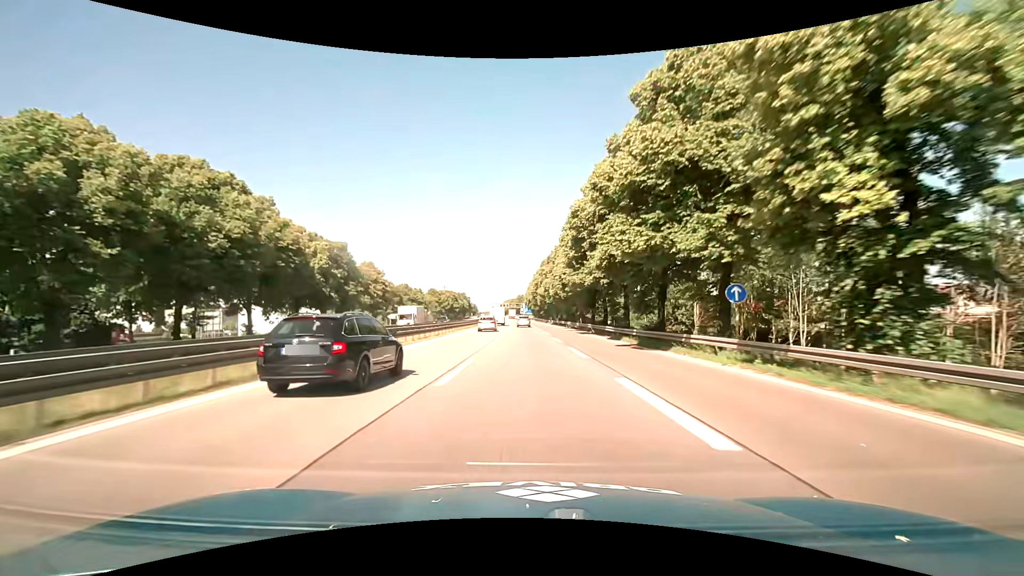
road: motorway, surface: asphalt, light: Day
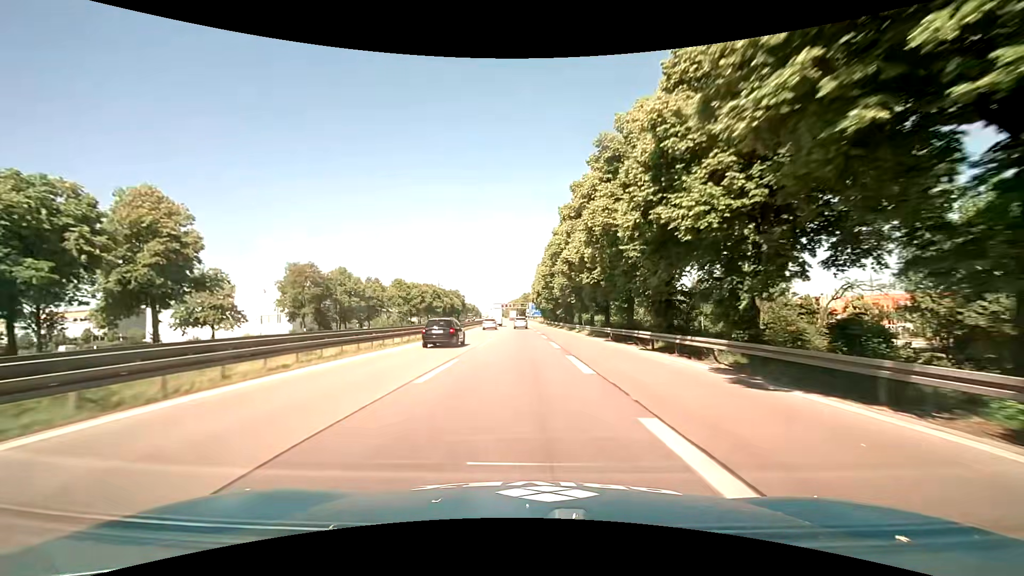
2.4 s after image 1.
(-0.2, +52.9) m; 0°
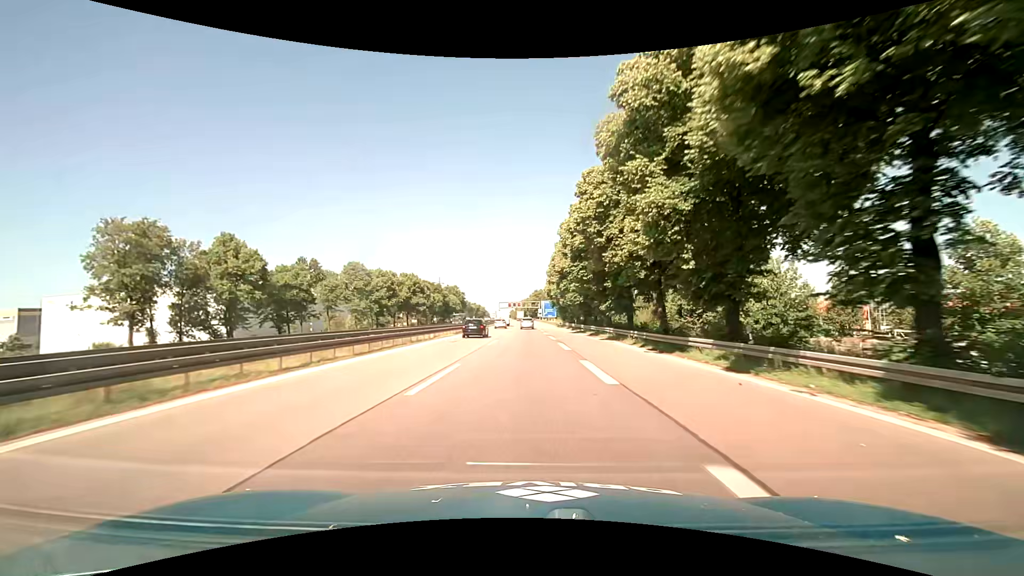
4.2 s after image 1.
(-0.6, +37.8) m; -1°
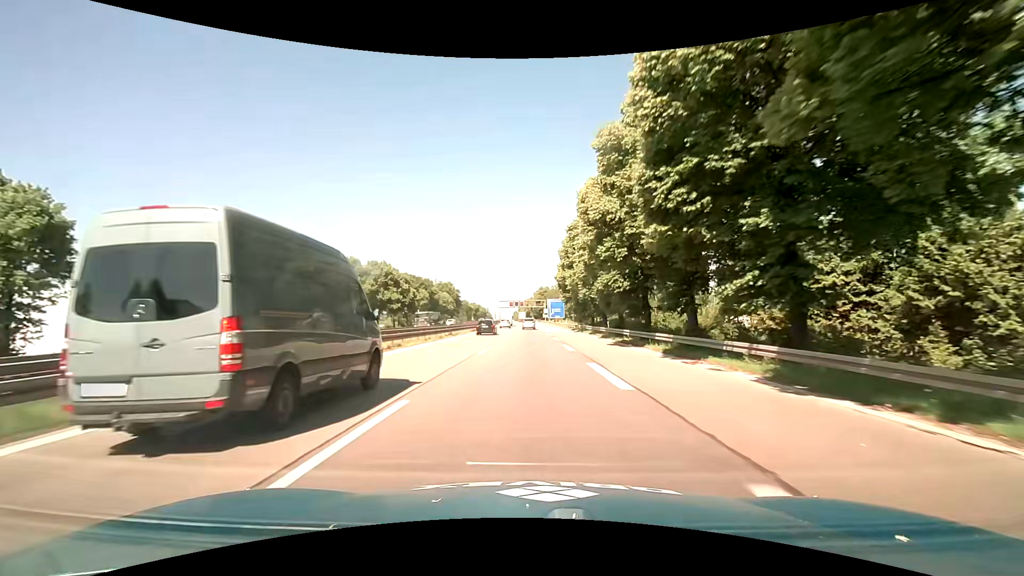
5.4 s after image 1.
(-0.1, +24.9) m; -1°
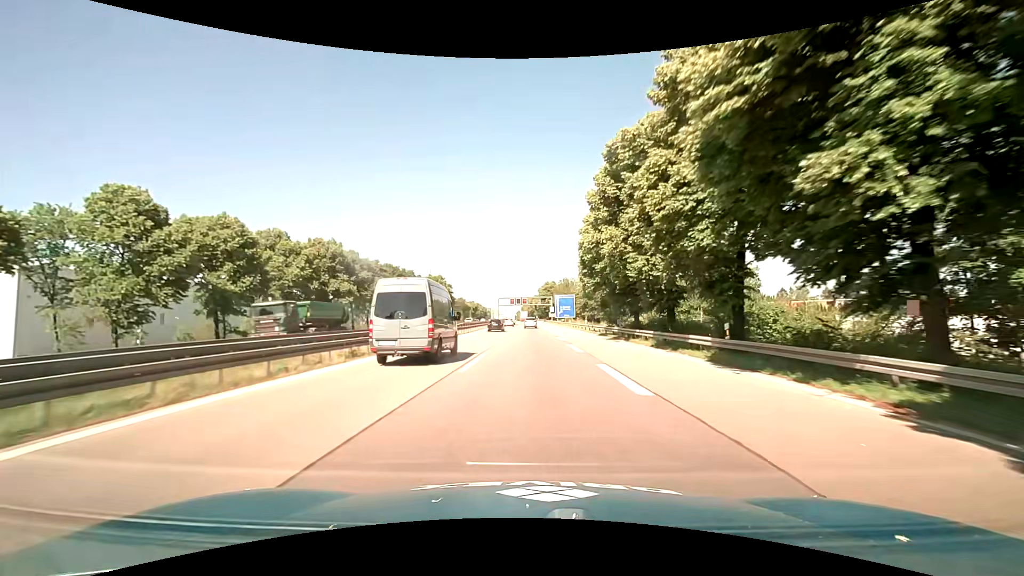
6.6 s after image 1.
(0.0, +24.8) m; 0°
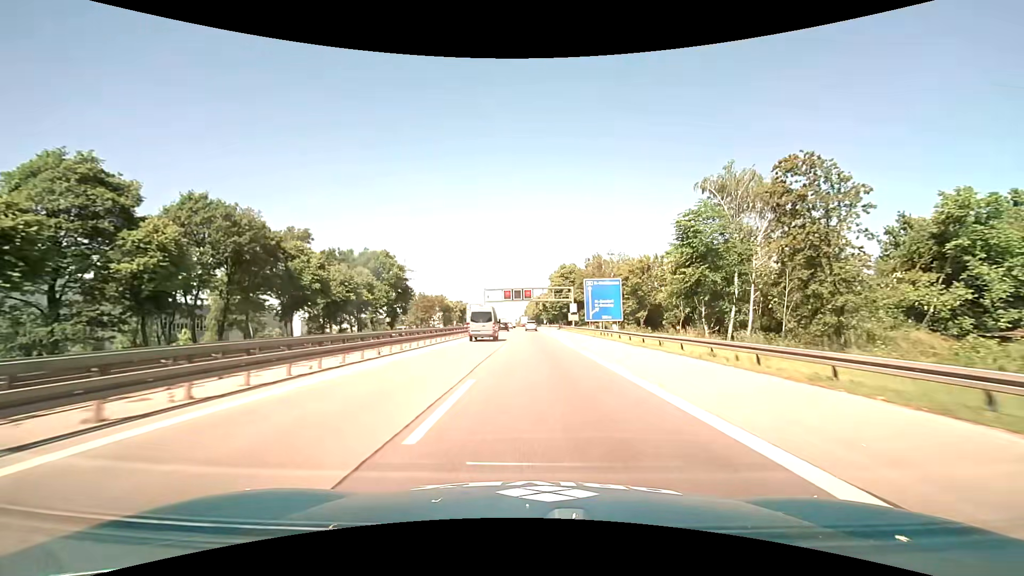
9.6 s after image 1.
(-0.4, +61.4) m; 0°
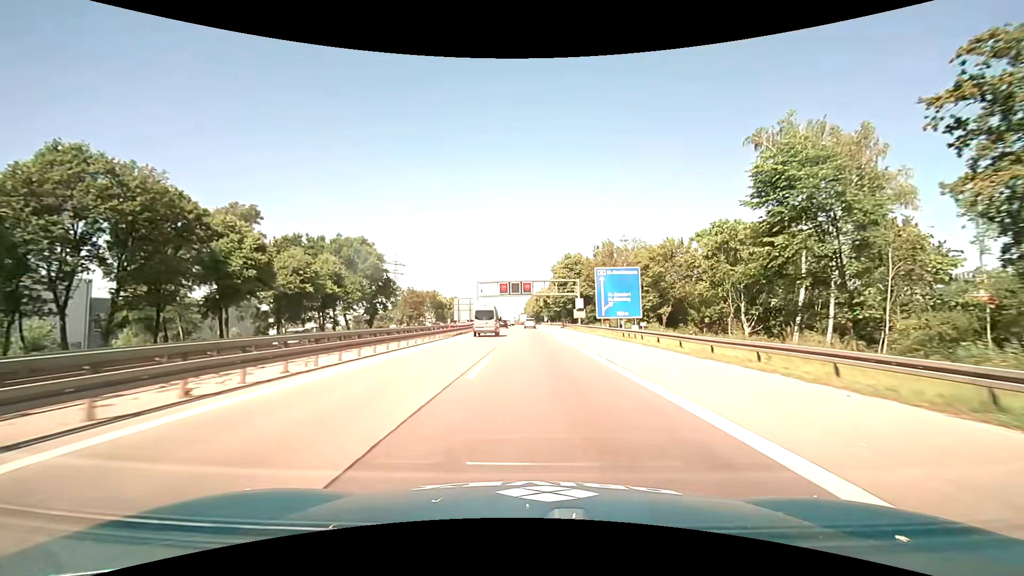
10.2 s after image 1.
(0.0, +12.2) m; 0°
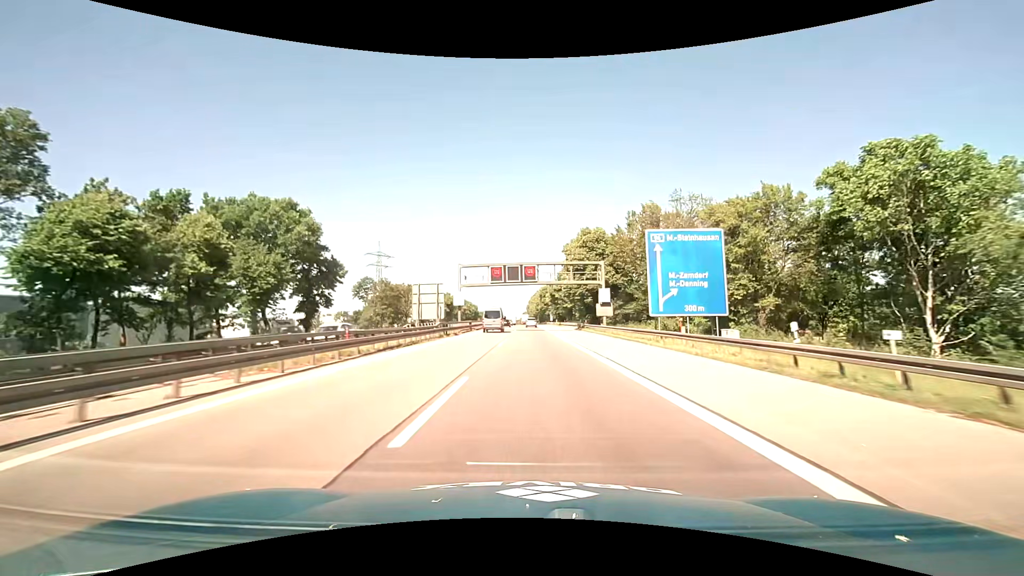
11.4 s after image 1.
(0.0, +24.2) m; 0°
(0, +10) (0, +20) (0, +30) (0, +40) (0, +50) (0, +60) (0, +70) (0, +80) (0, +90) (0, +100) m
